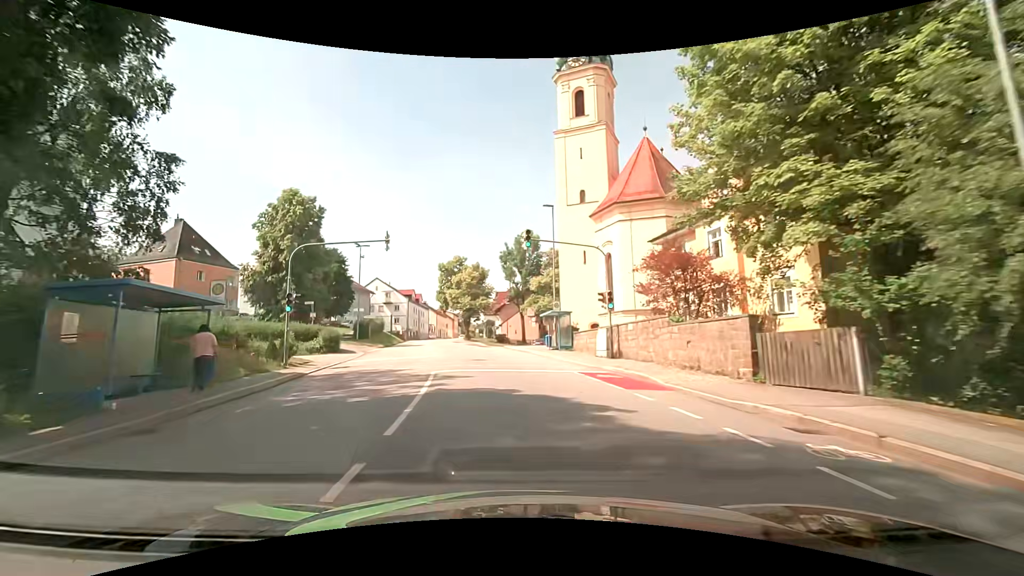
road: tertiary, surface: asphalt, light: Day
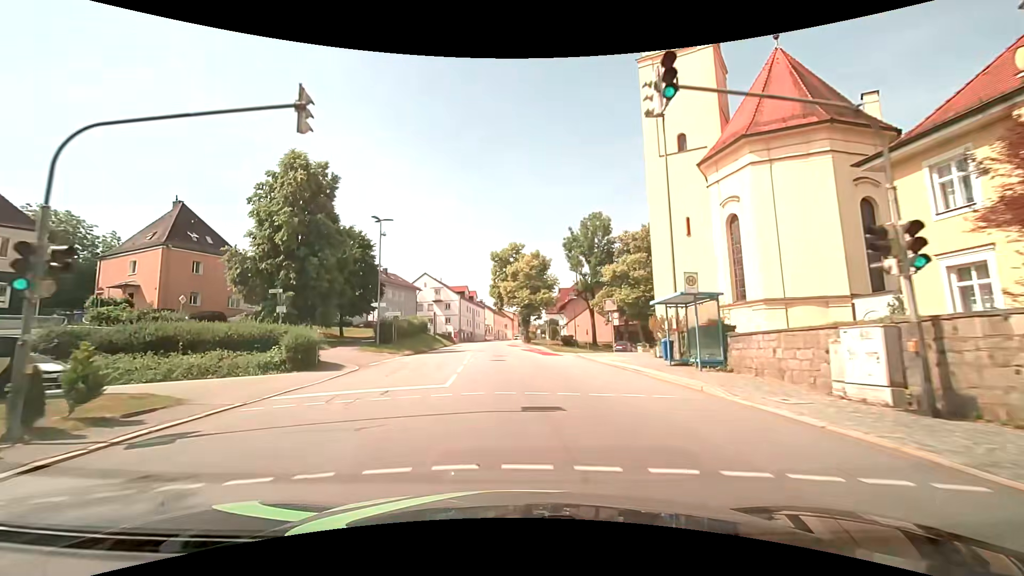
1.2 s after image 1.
(-1.1, +14.7) m; -7°
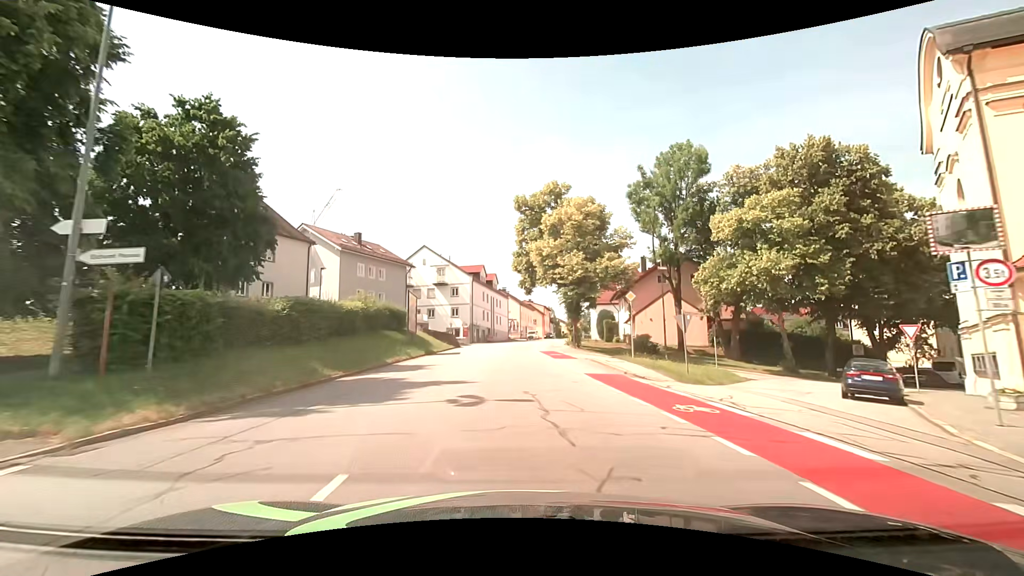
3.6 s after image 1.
(-1.5, +29.5) m; -3°
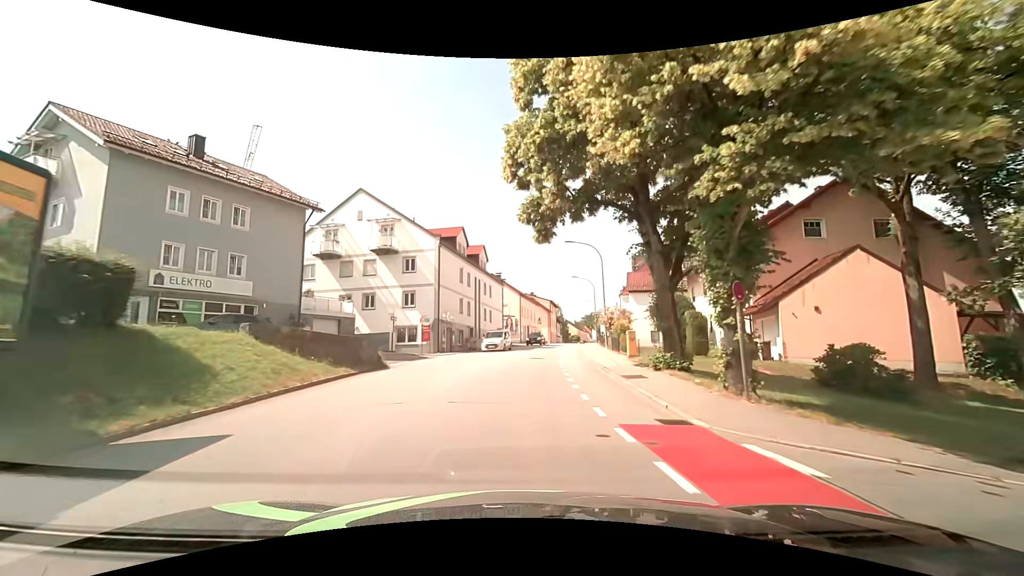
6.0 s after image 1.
(-0.3, +29.5) m; -1°
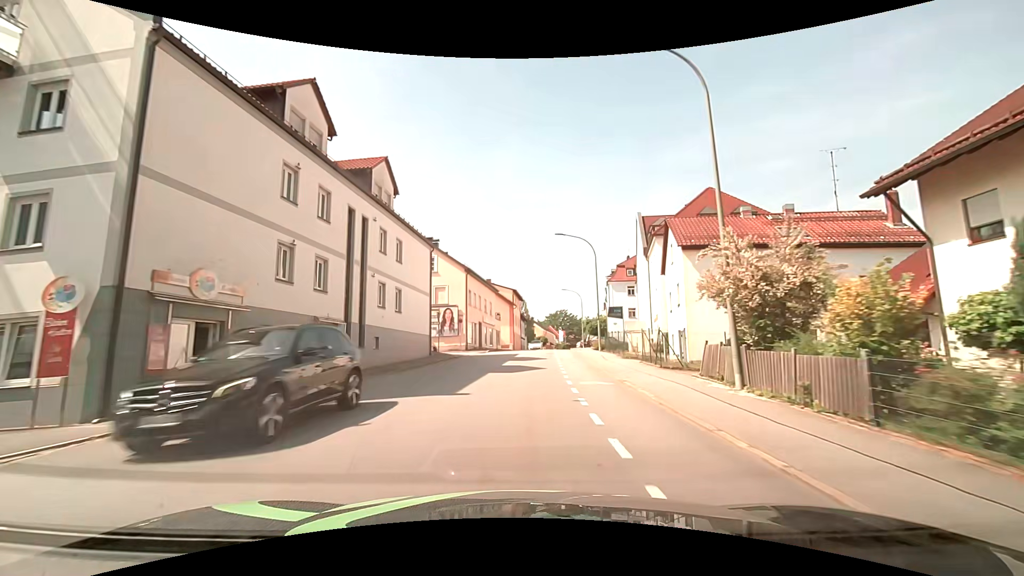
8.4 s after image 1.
(+1.2, +29.0) m; +5°
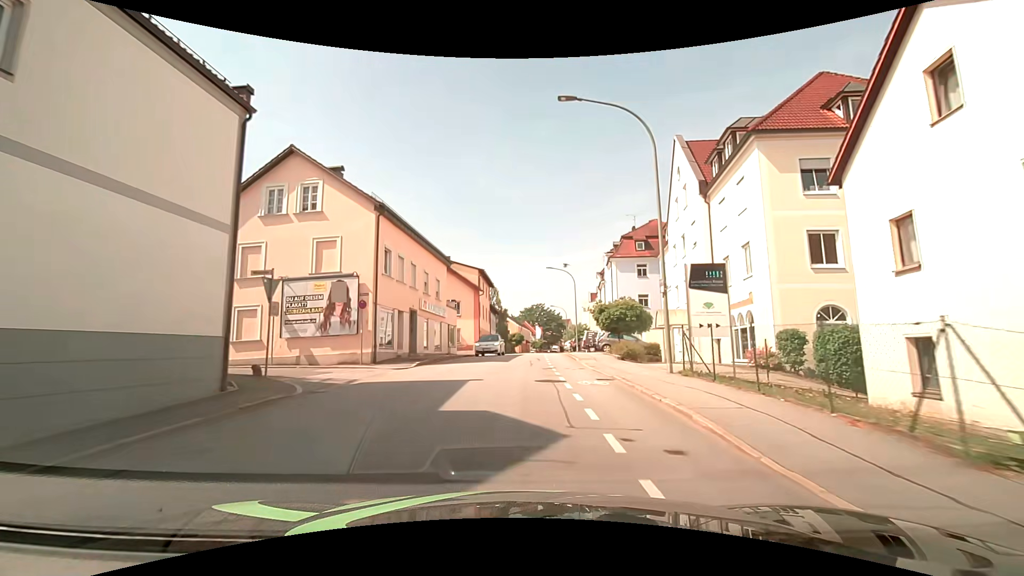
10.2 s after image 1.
(+0.6, +21.5) m; +3°
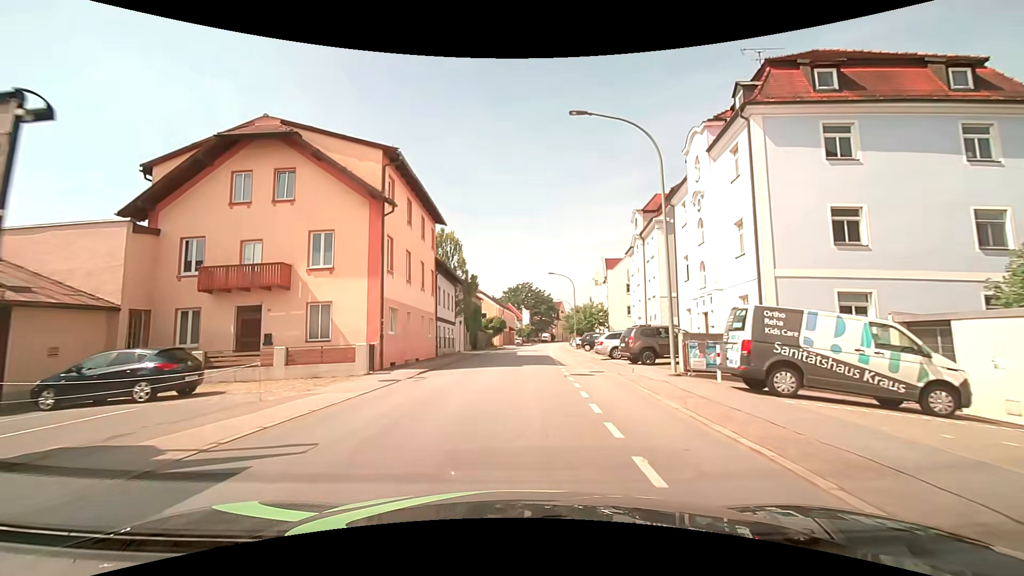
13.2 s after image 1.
(+0.5, +35.3) m; +2°
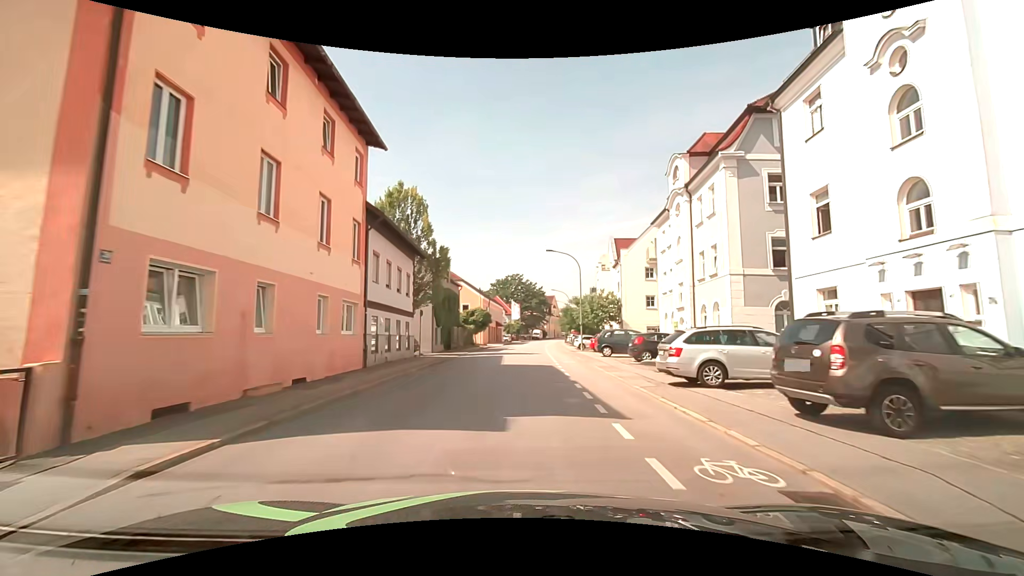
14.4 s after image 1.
(-0.1, +14.1) m; +1°
(0, +10) (0, +20) (+1, +30) (+1, +40) (+1, +50) (+2, +60) (+2, +70) (+3, +80) (+4, +90) (+5, +100) m
